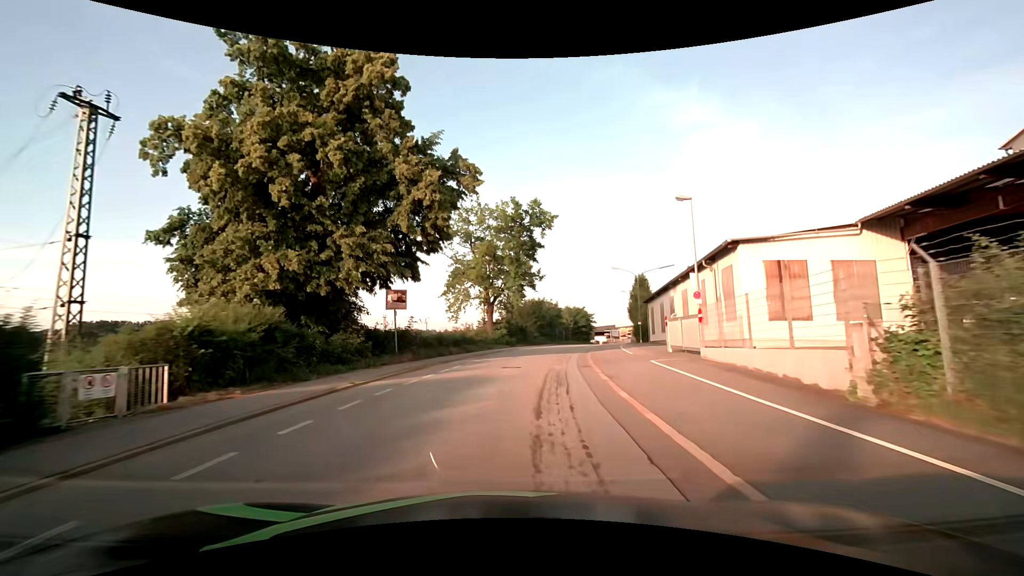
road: residential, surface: asphalt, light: Day
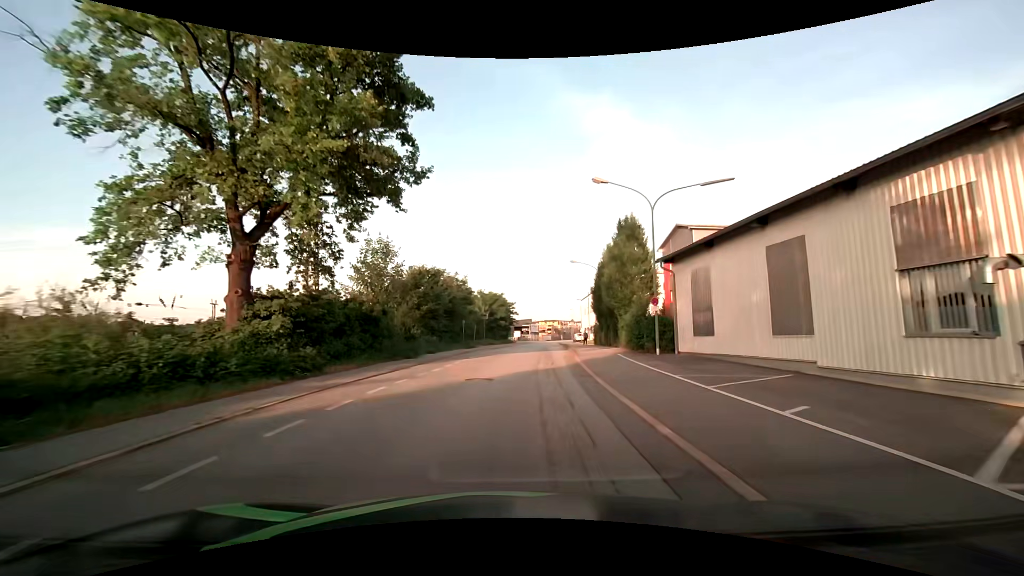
(+3.6, +34.5) m; +11°
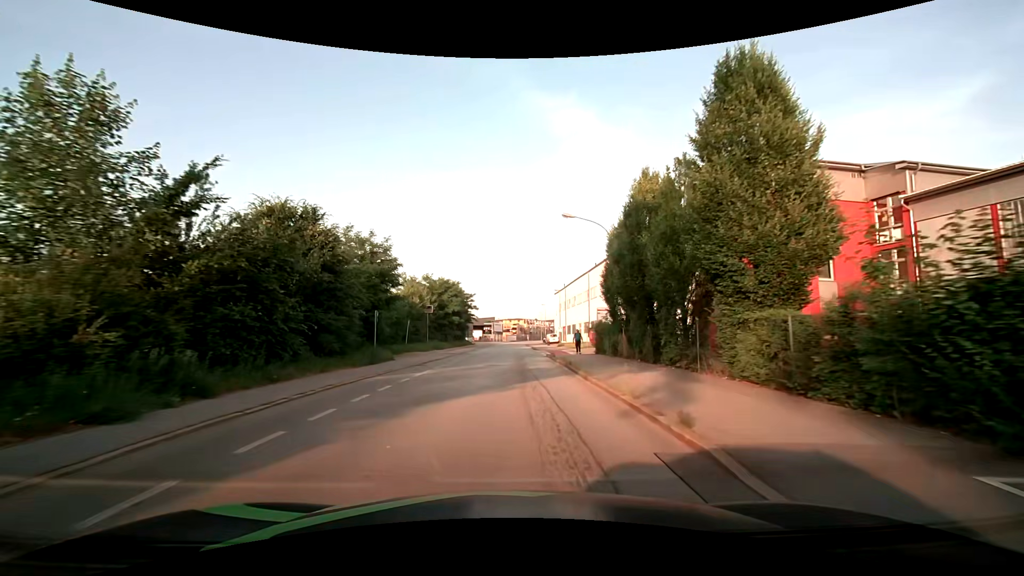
(+0.7, +21.2) m; +3°
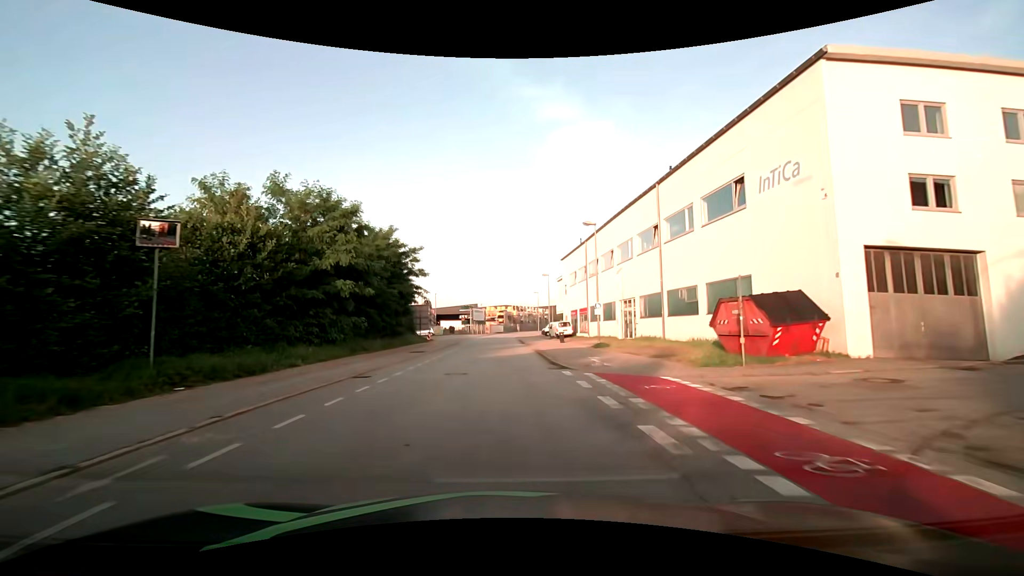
(+1.3, +37.1) m; +2°
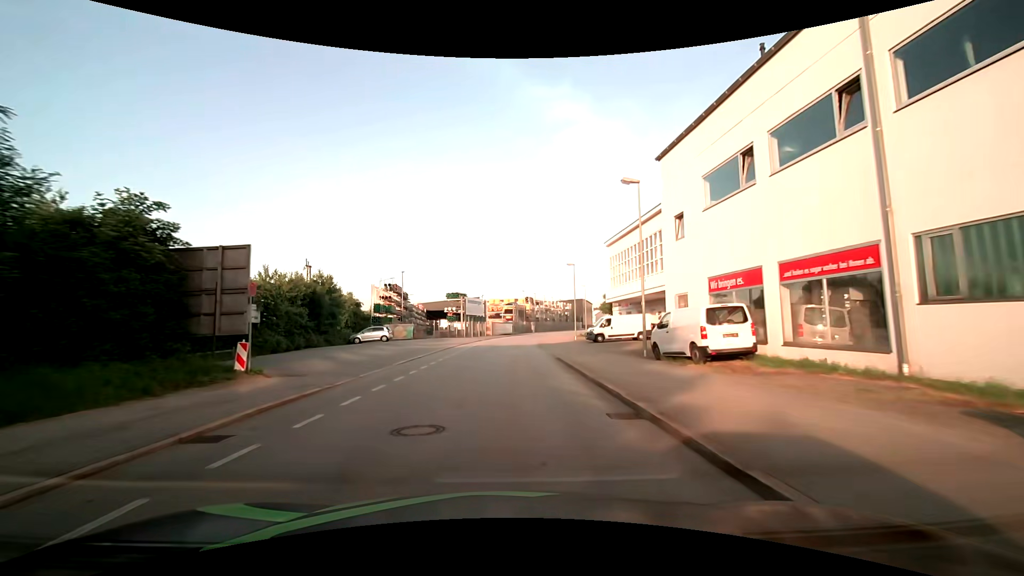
(-0.7, +38.9) m; -1°
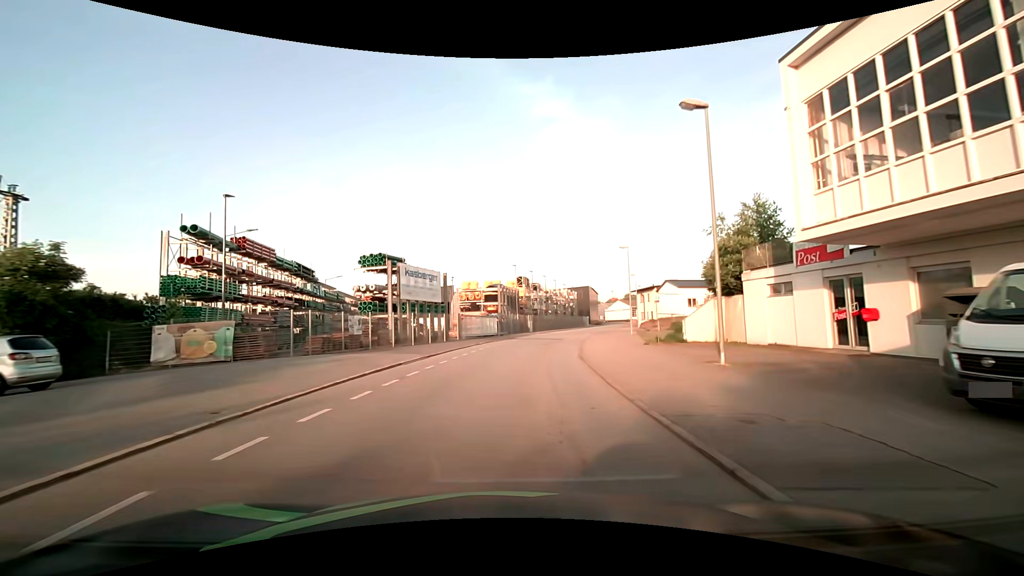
(+0.4, +36.2) m; +2°
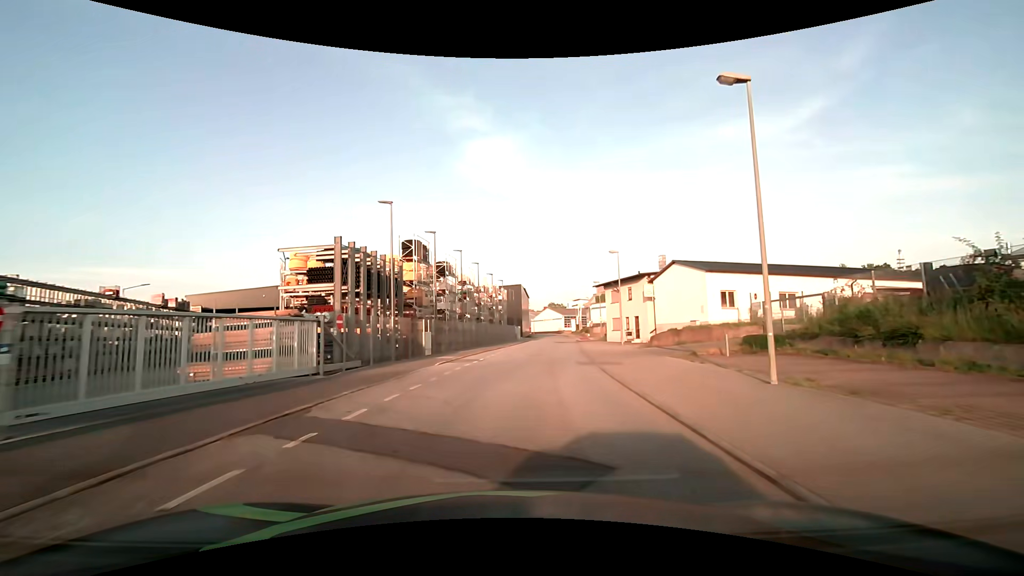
(+2.4, +33.1) m; +9°
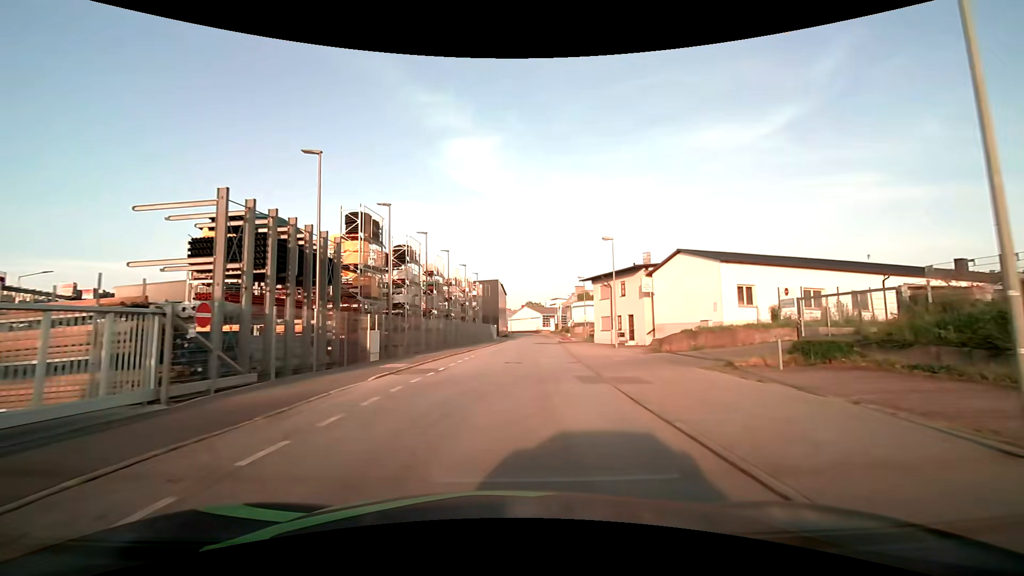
(+0.2, +6.7) m; +2°
(0, +10) (+1, +20) (+2, +30) (+3, +40) (+4, +50) (+5, +60) (+6, +70) (+7, +80) (+7, +90) (+8, +100) m
